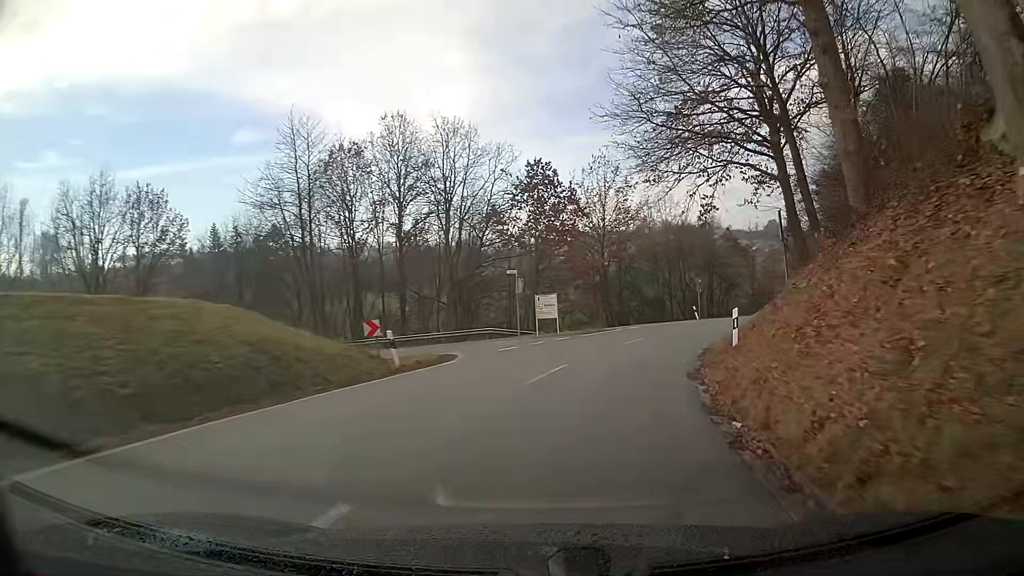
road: tertiary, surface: asphalt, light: Day
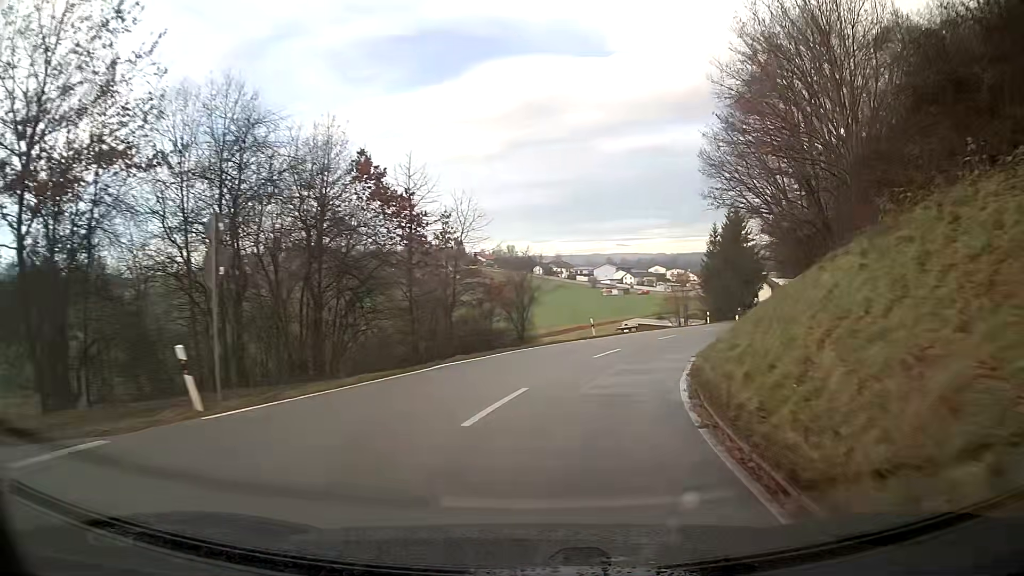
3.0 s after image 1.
(+10.6, +38.4) m; +30°
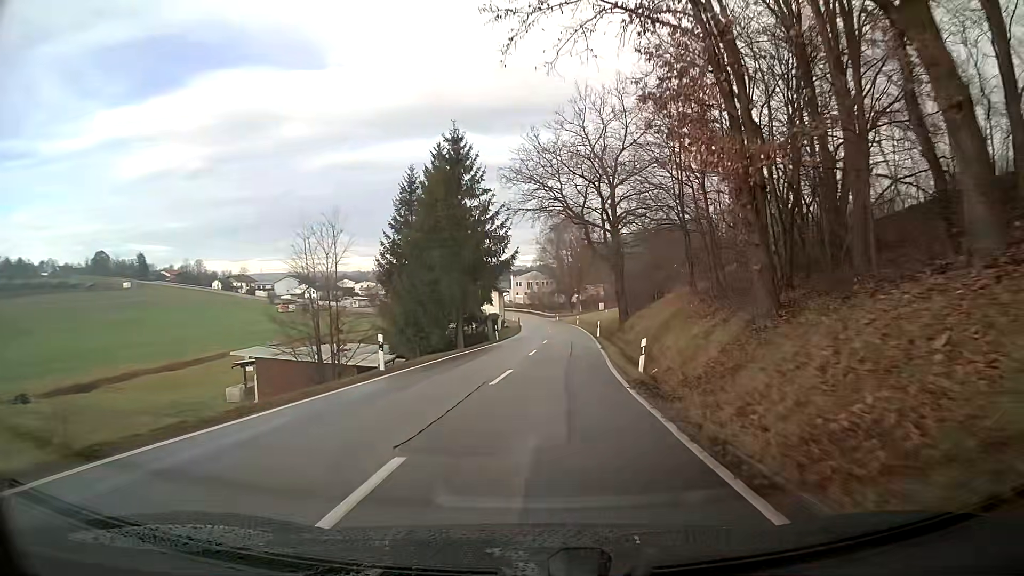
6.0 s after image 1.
(+9.9, +40.4) m; +23°
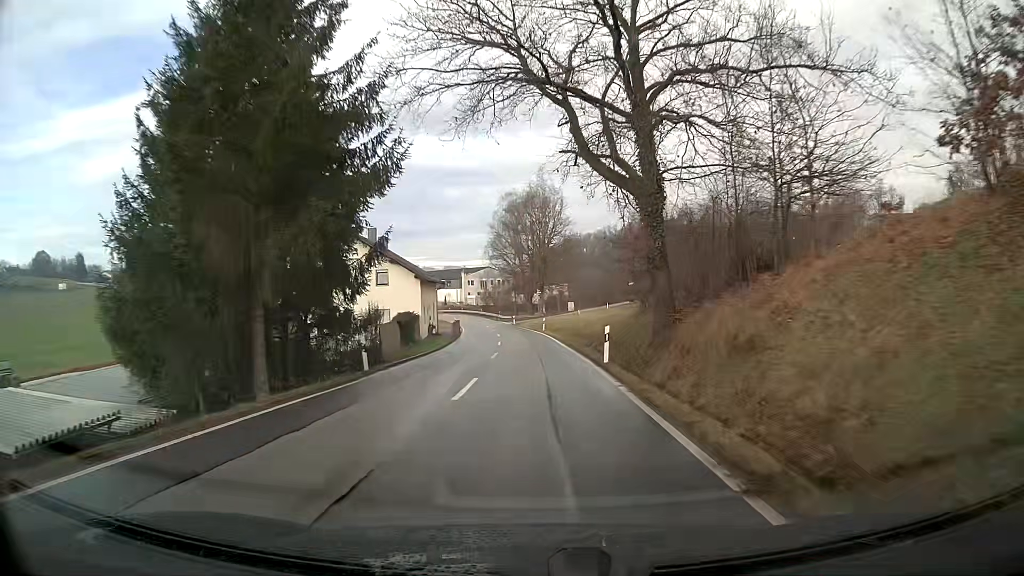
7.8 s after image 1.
(+0.9, +27.1) m; +3°
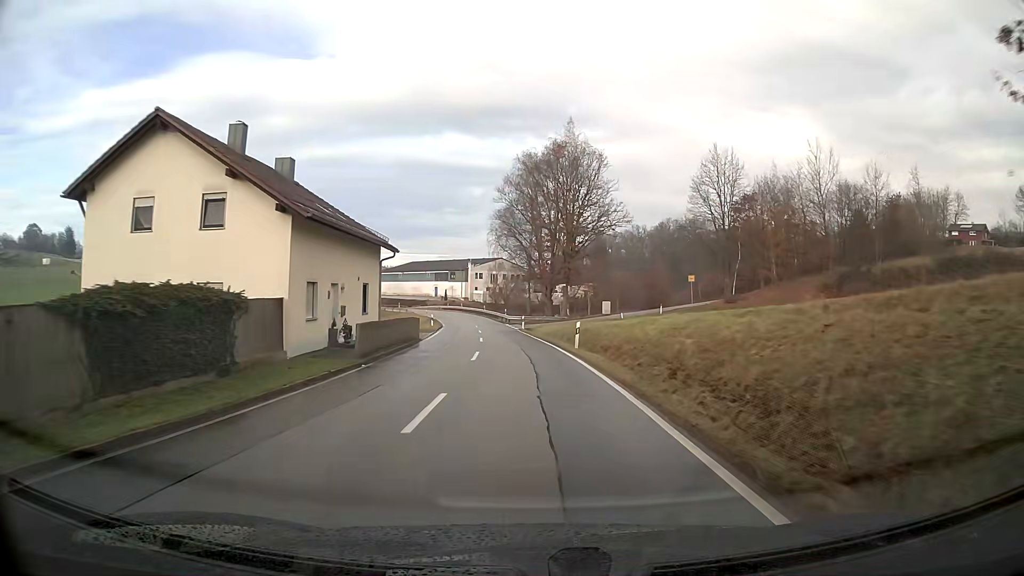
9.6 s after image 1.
(-0.5, +28.3) m; -2°
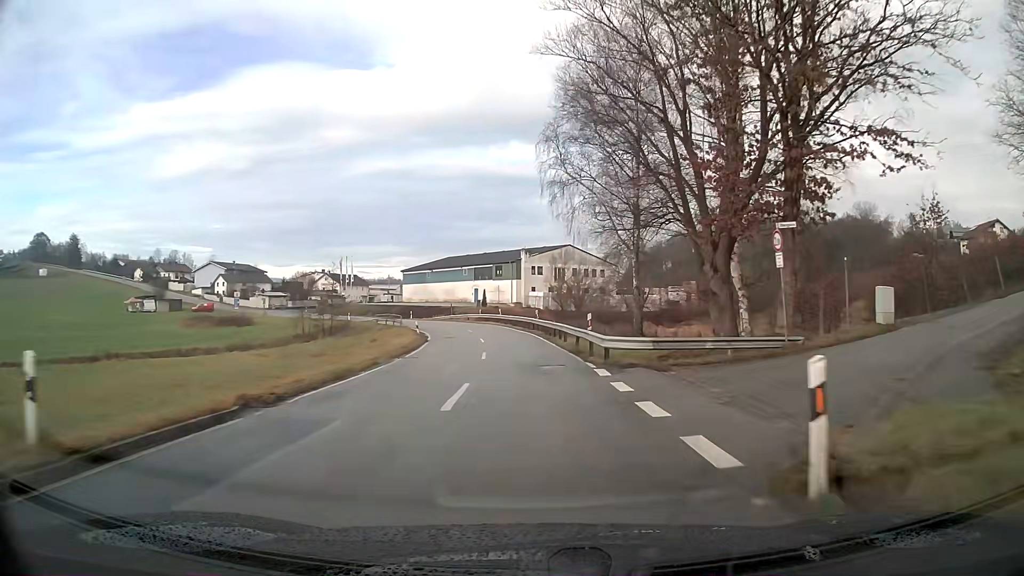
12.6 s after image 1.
(-2.6, +46.7) m; -6°
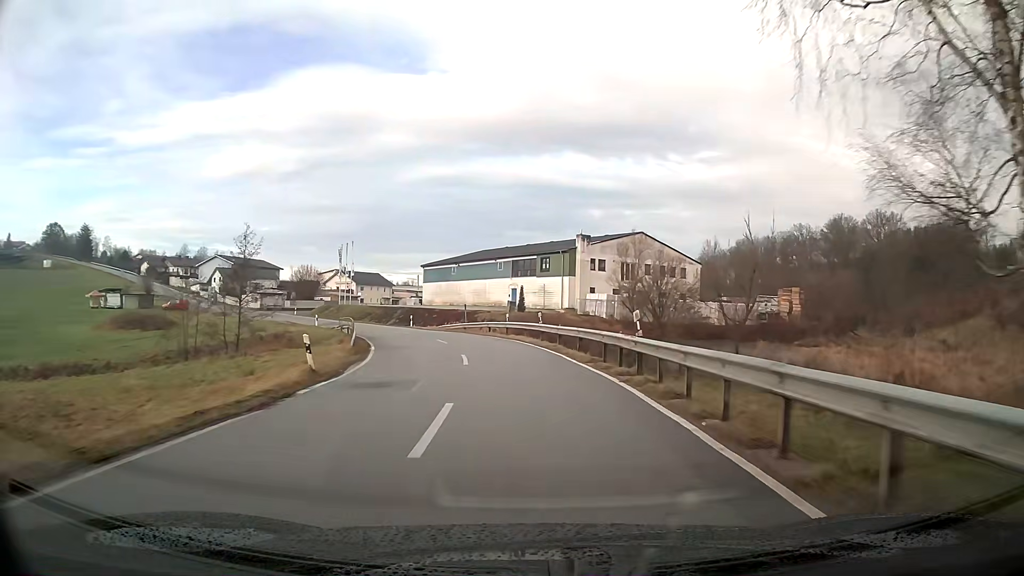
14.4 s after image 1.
(-1.0, +27.5) m; -5°
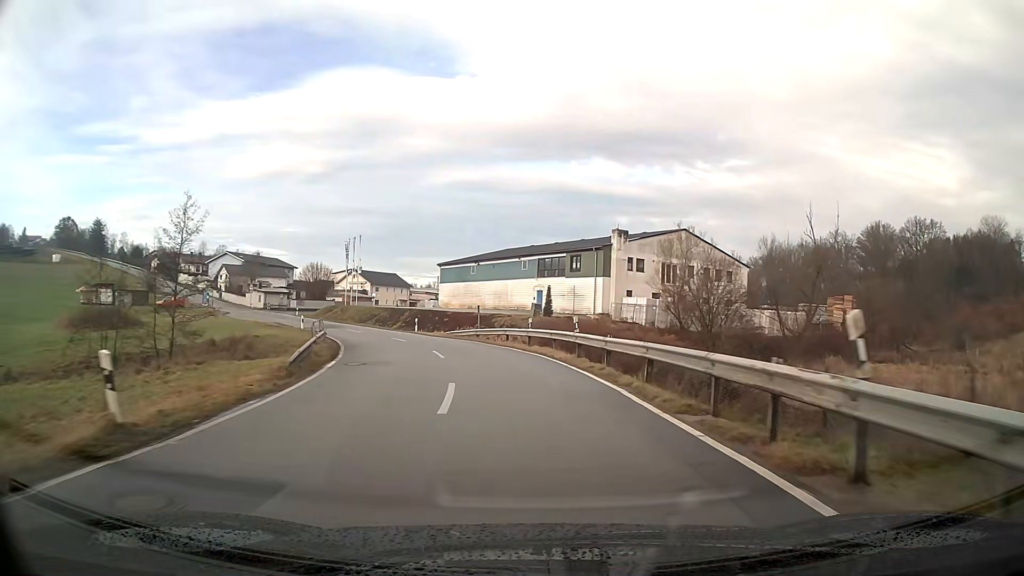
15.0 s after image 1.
(-0.2, +9.1) m; -3°
